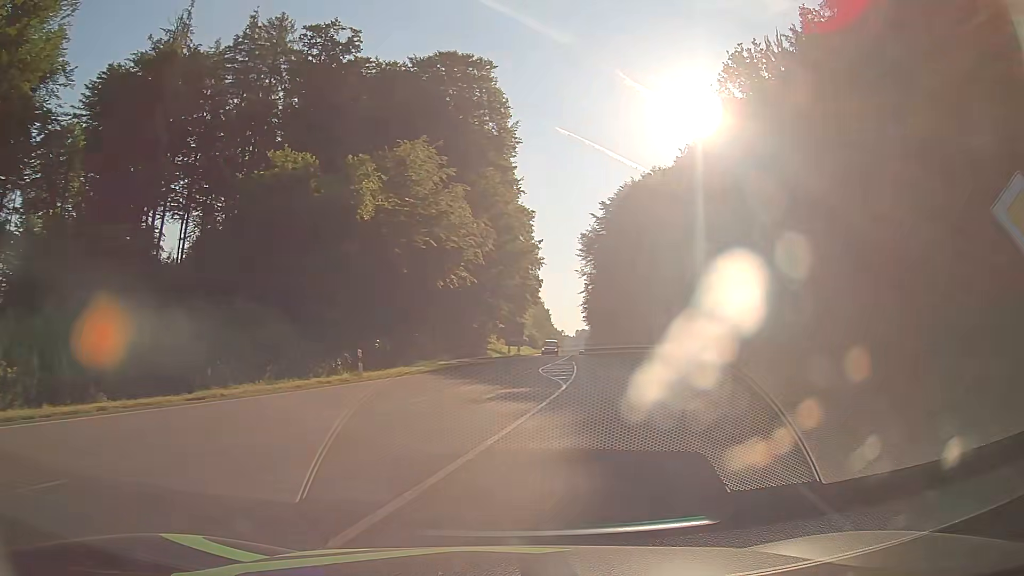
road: secondary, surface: asphalt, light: Day
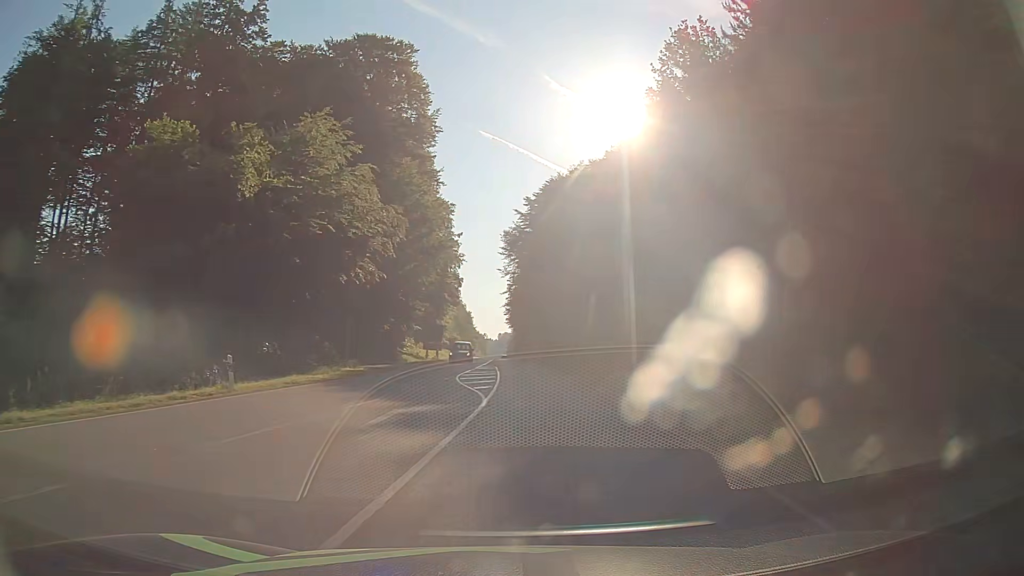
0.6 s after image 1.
(+0.4, +5.3) m; +8°
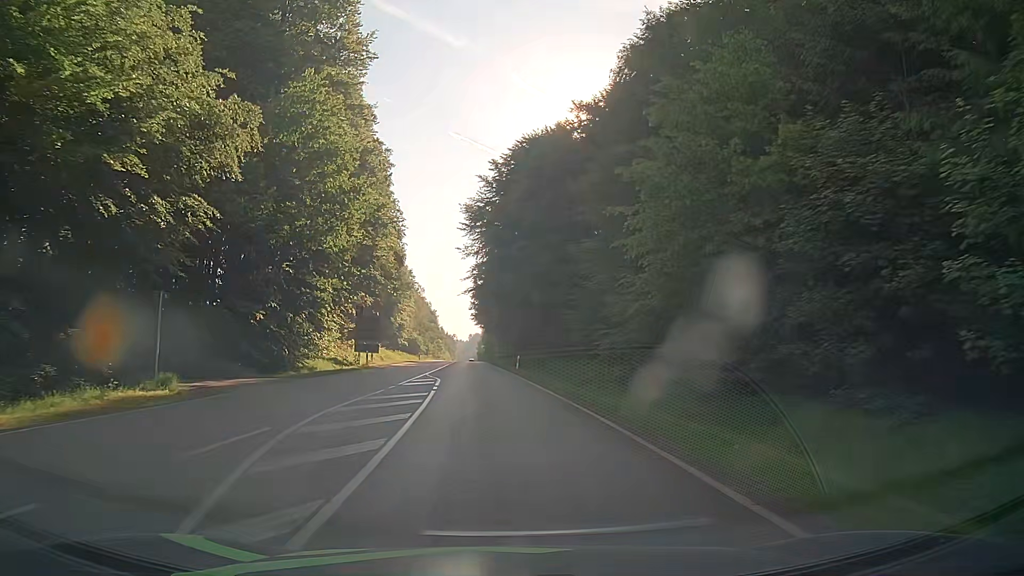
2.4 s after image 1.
(+0.7, +19.4) m; +1°
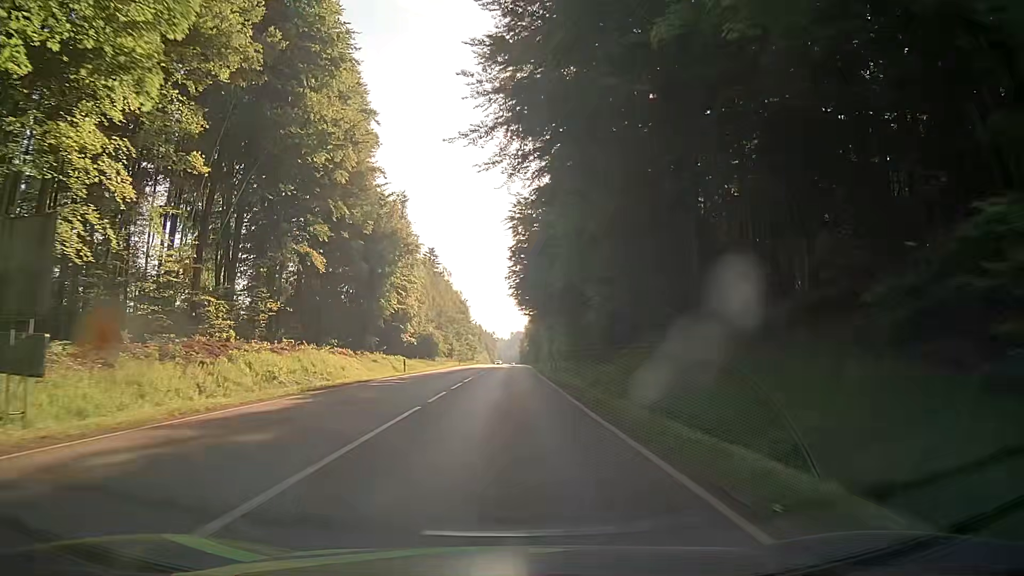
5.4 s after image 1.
(-1.4, +45.1) m; -3°
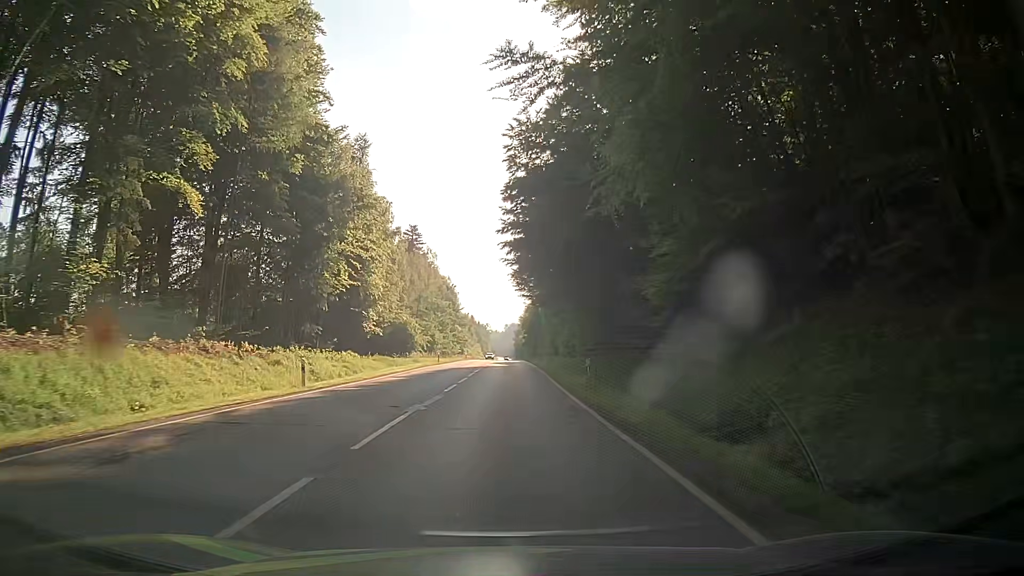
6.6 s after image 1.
(+0.1, +20.9) m; +1°
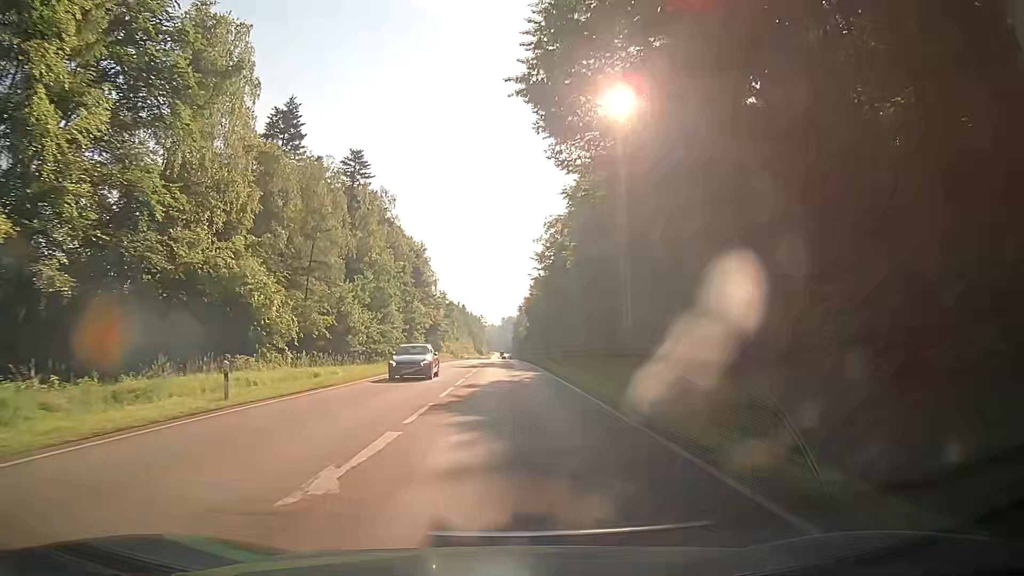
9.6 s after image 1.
(0.0, +51.0) m; 0°
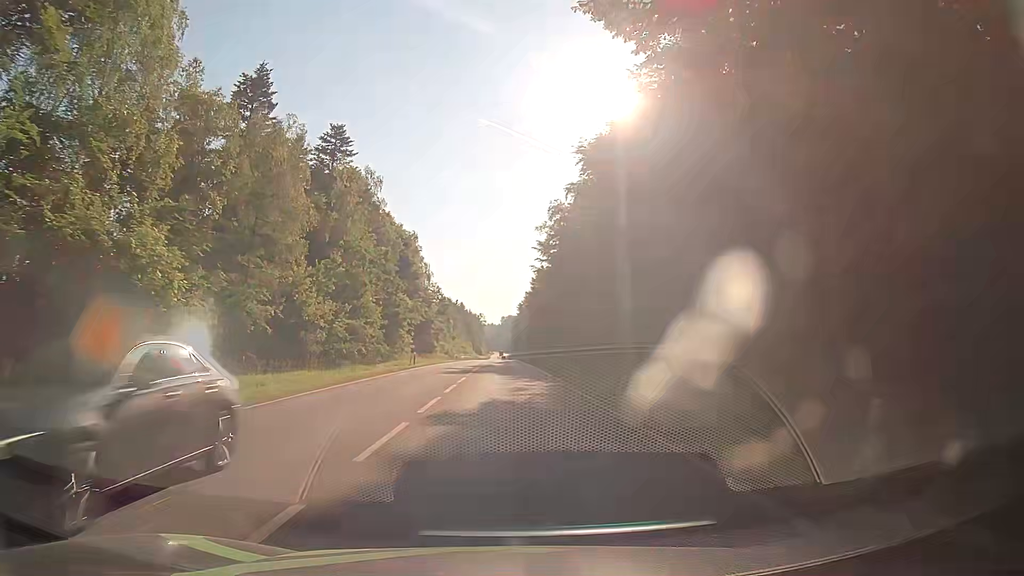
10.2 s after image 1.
(0.0, +10.3) m; 0°
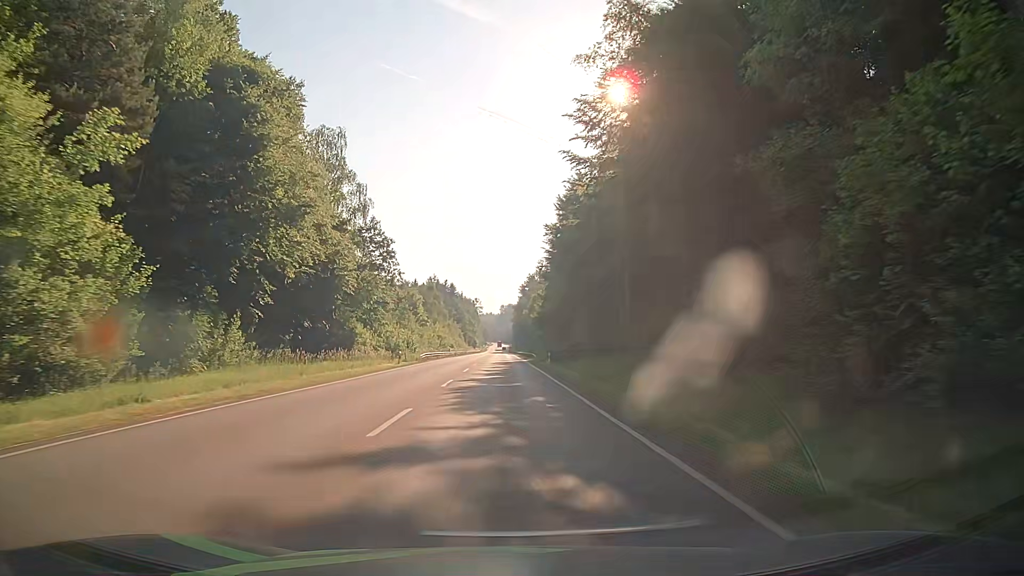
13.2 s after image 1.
(+0.1, +52.6) m; 0°
(0, +10) (0, +20) (0, +30) (0, +40) (0, +50) (0, +60) (0, +70) (0, +80) (0, +90) (+1, +100) m
